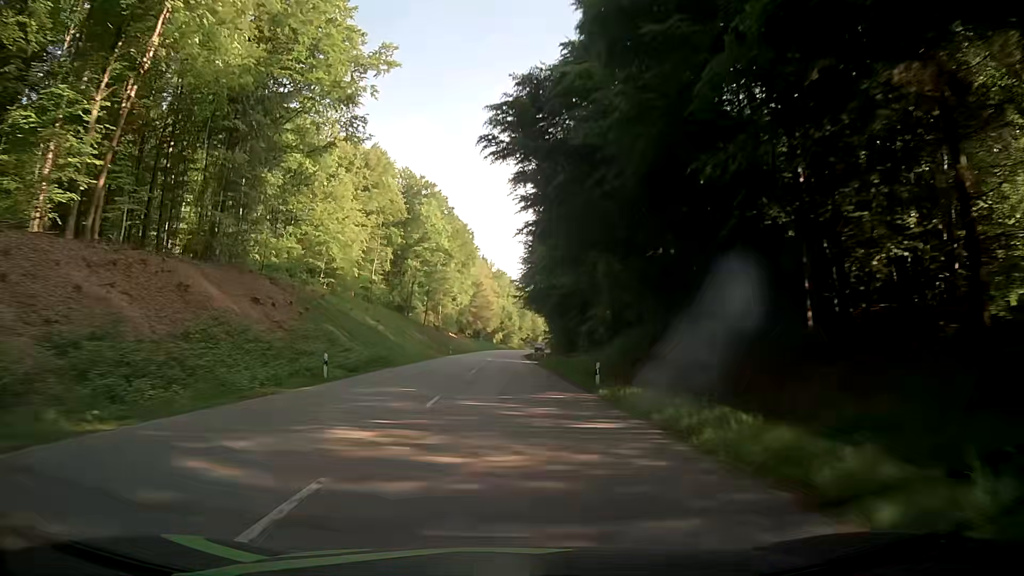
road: secondary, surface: asphalt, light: Day
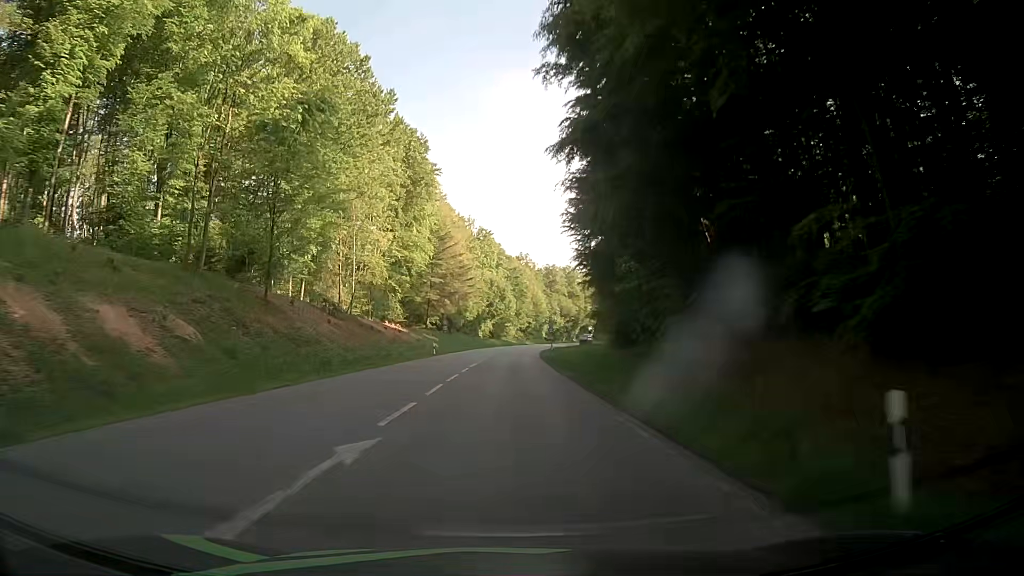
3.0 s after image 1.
(+0.6, +76.3) m; +1°
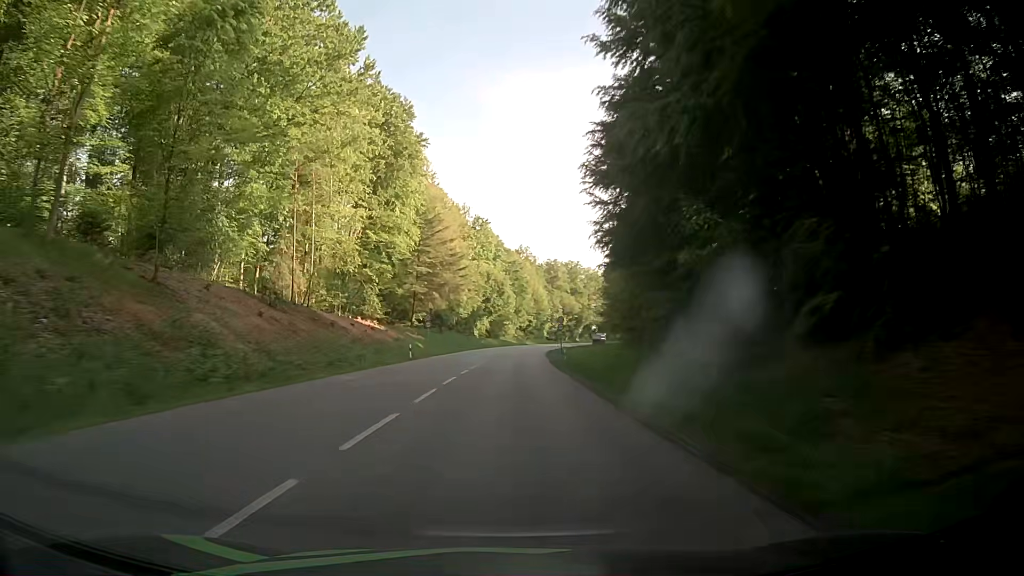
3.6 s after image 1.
(-0.2, +14.5) m; 0°
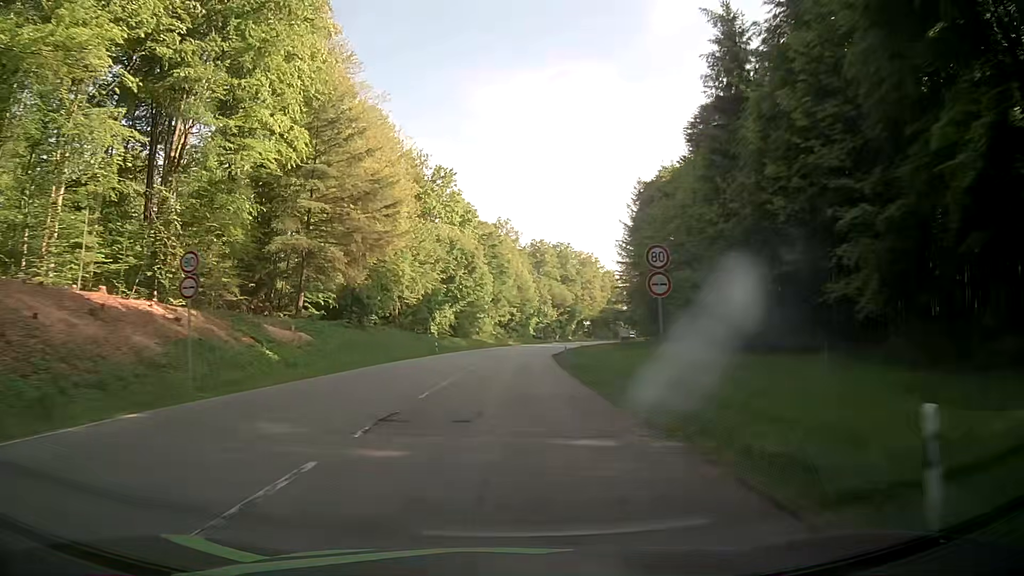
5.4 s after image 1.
(+0.4, +41.8) m; +2°
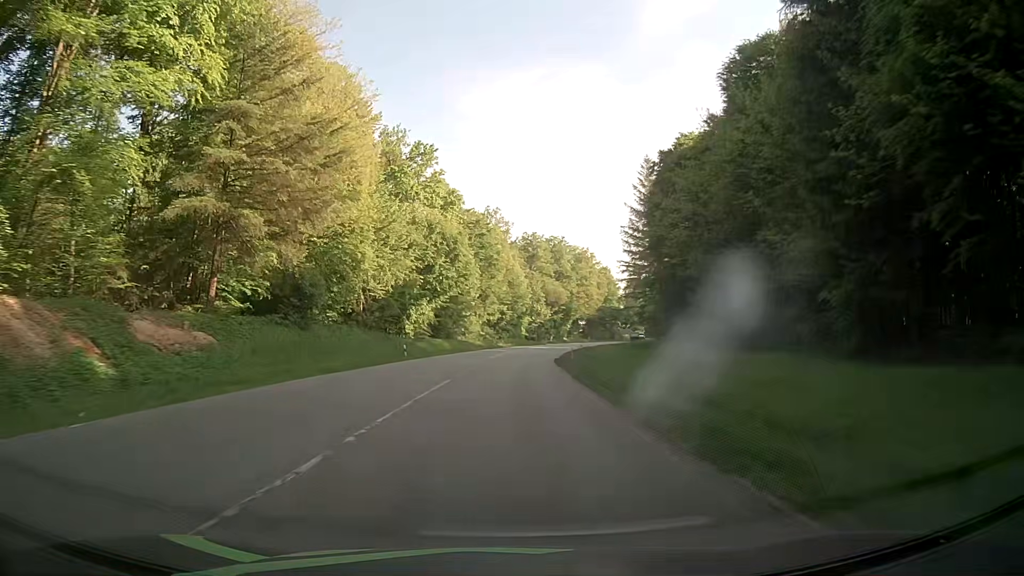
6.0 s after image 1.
(+0.1, +13.4) m; +1°
(0, +10) (0, +20) (+1, +30) (+1, +40) (+2, +50) (+3, +60) (+4, +70) (+5, +80) (+7, +90) (+8, +99) m
